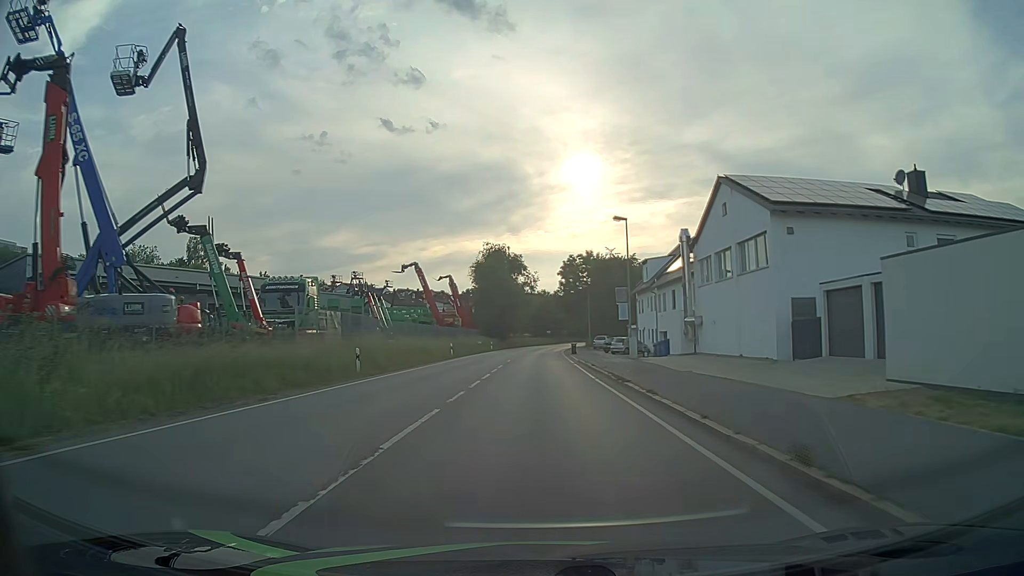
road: primary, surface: asphalt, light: Day
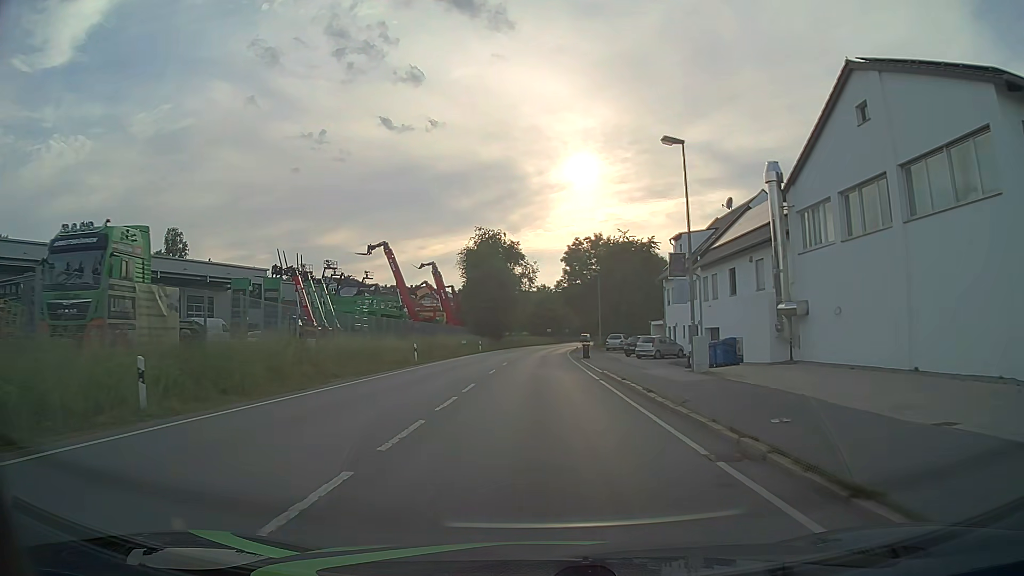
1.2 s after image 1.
(0.0, +15.3) m; 0°
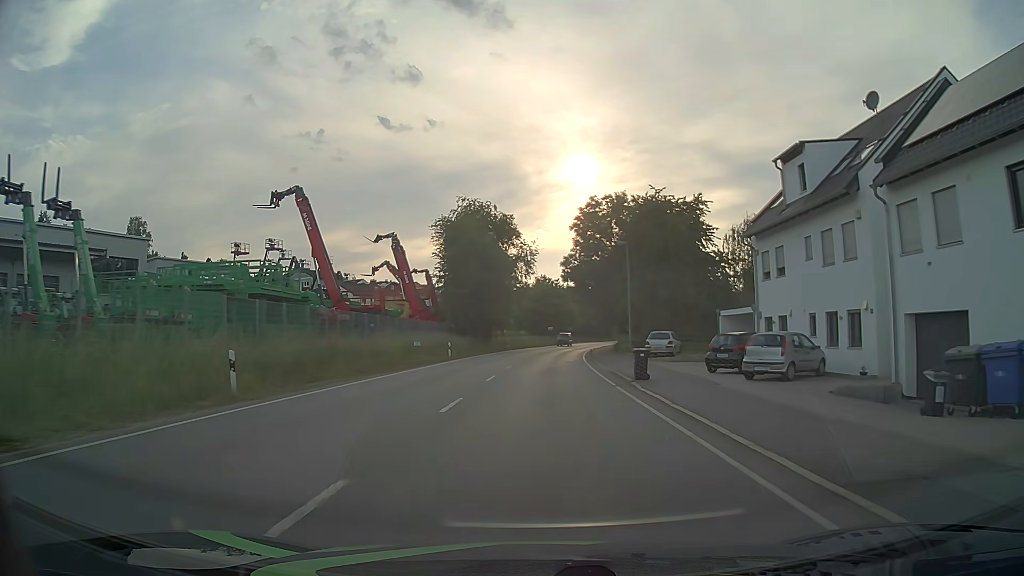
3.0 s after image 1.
(0.0, +23.0) m; 0°
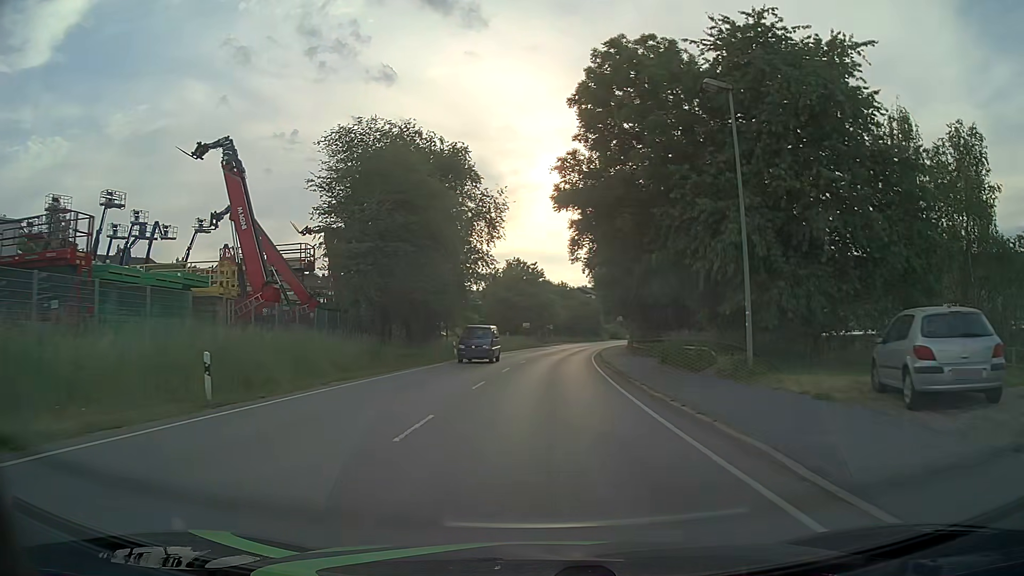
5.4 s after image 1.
(+0.5, +30.6) m; +2°
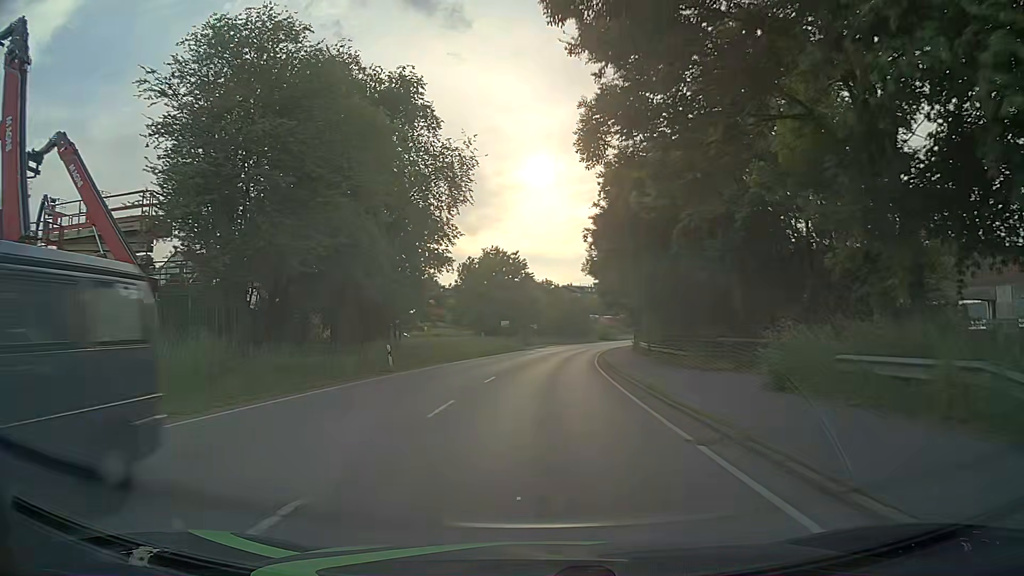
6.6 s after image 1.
(+0.2, +15.3) m; +1°
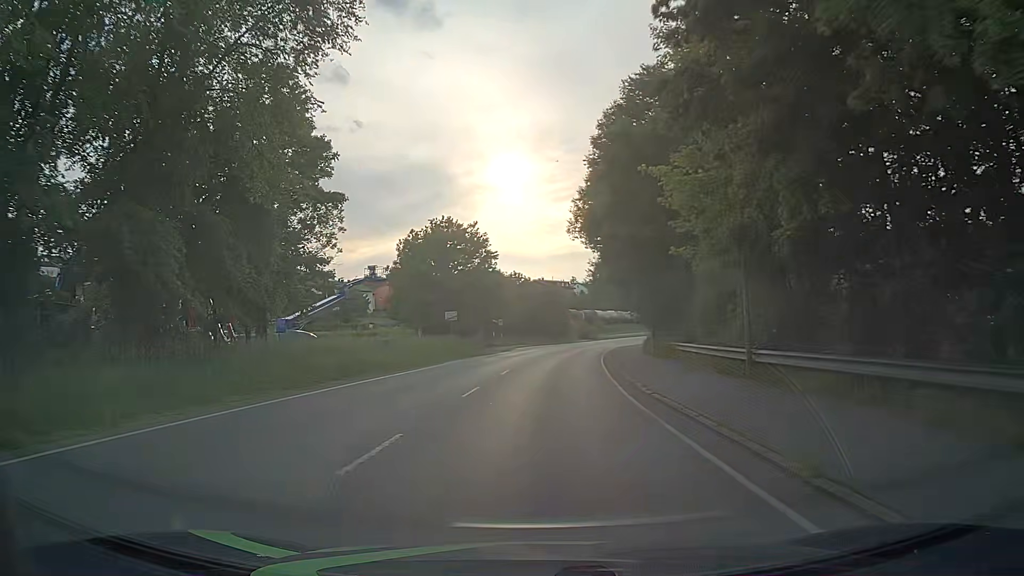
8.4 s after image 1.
(+0.4, +23.0) m; +3°
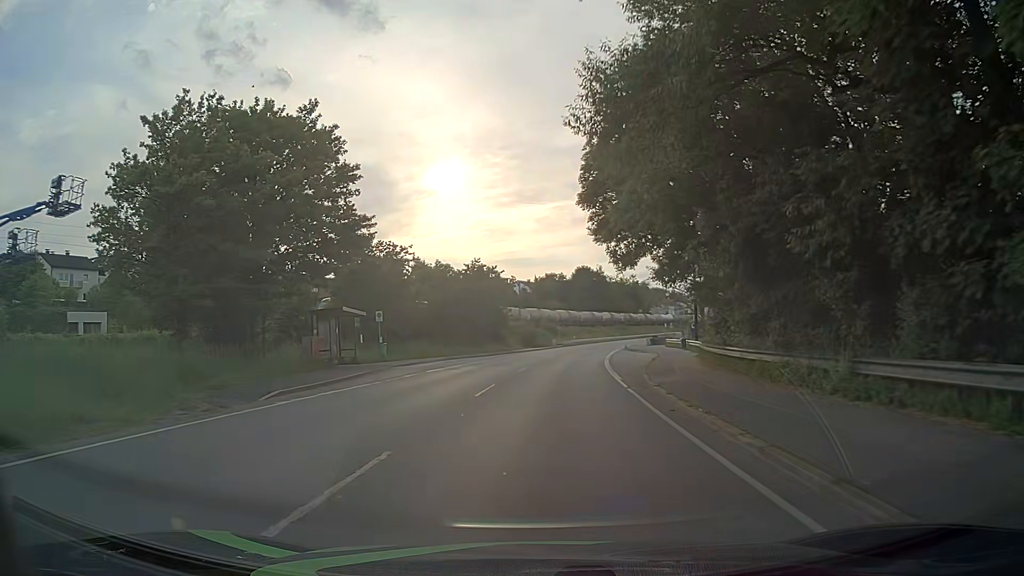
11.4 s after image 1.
(+1.6, +38.4) m; +5°
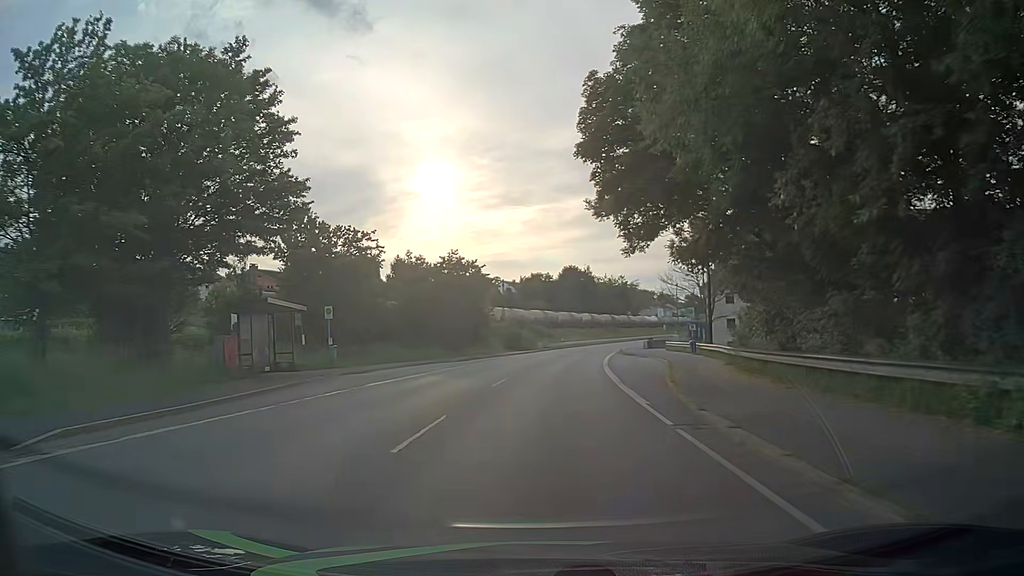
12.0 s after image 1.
(0.0, +8.0) m; 0°
(0, +10) (+1, +20) (+2, +30) (+2, +40) (+4, +50) (+5, +60) (+7, +70) (+9, +79) (+11, +89) (+13, +99) m
